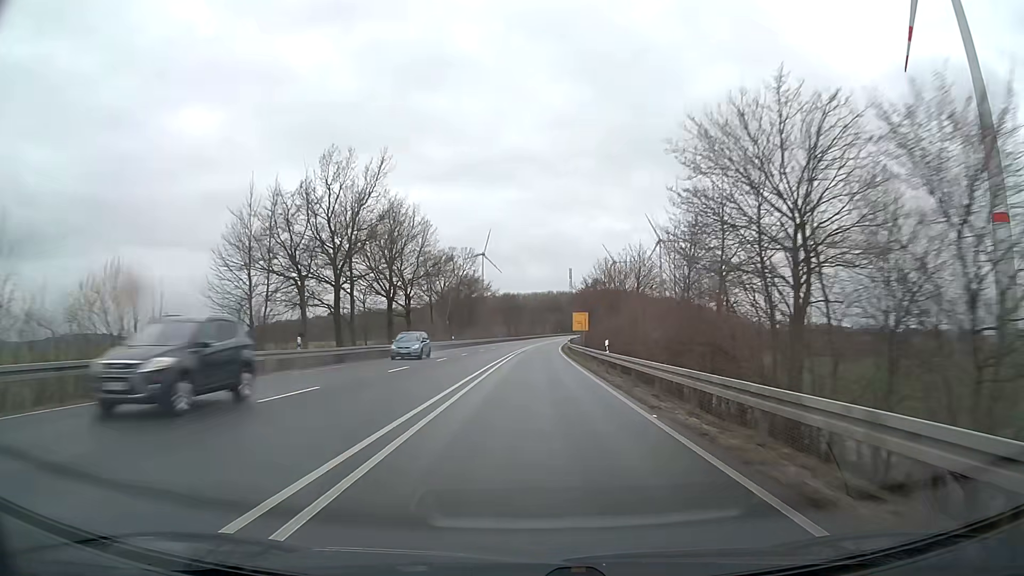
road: primary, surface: asphalt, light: Day
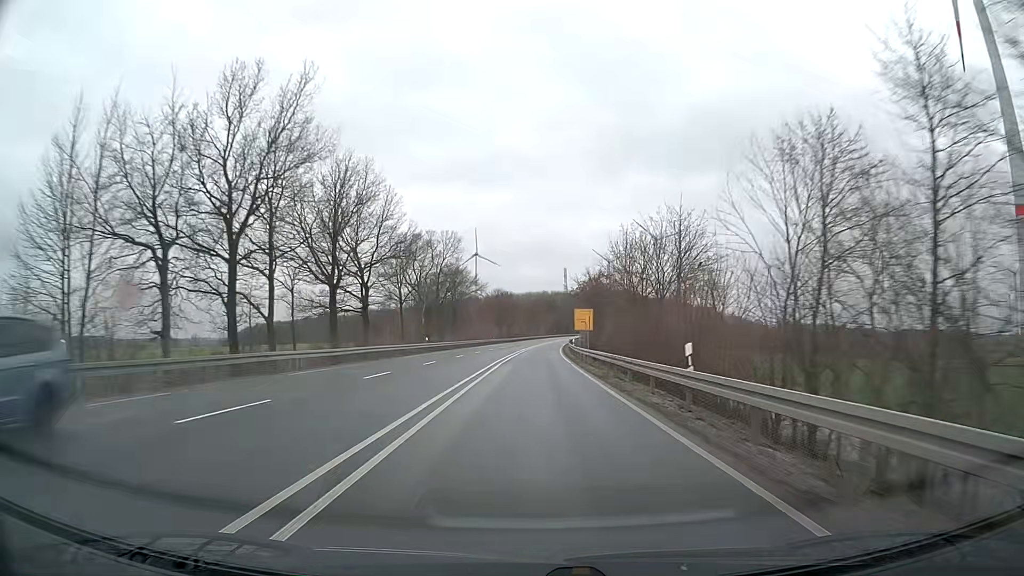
(+0.1, +15.8) m; 0°
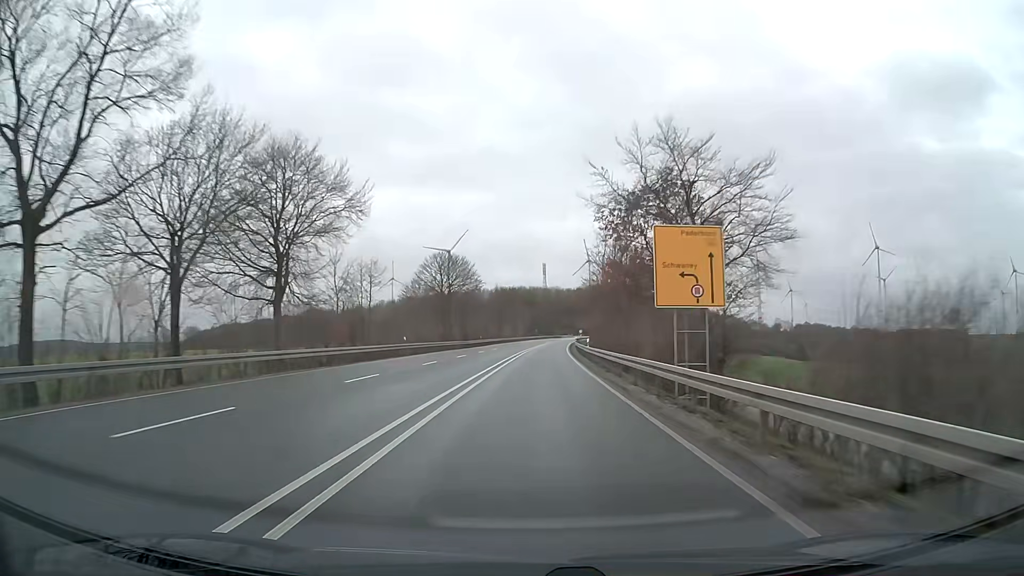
(+1.2, +63.1) m; +2°
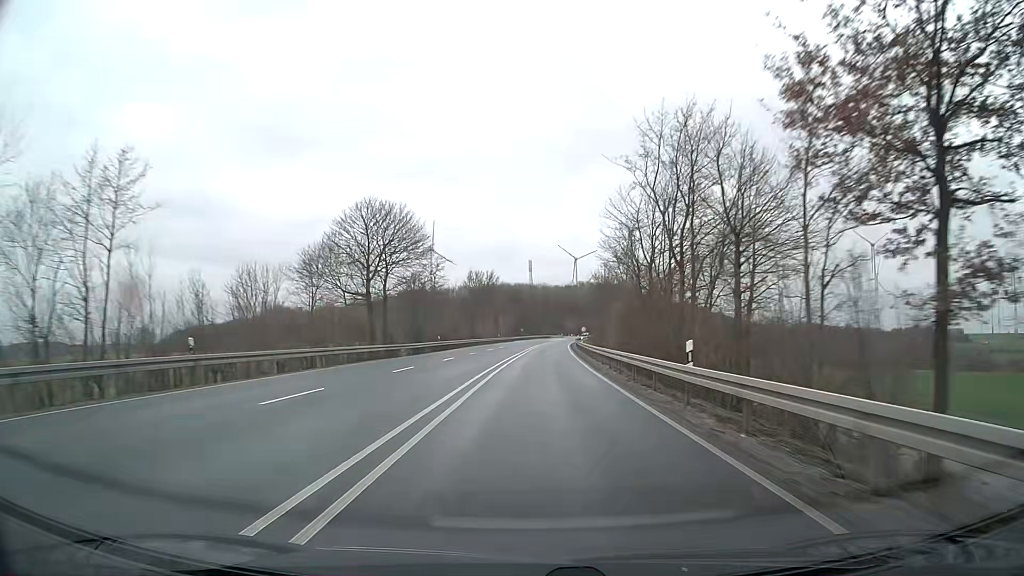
(+0.3, +30.9) m; +1°
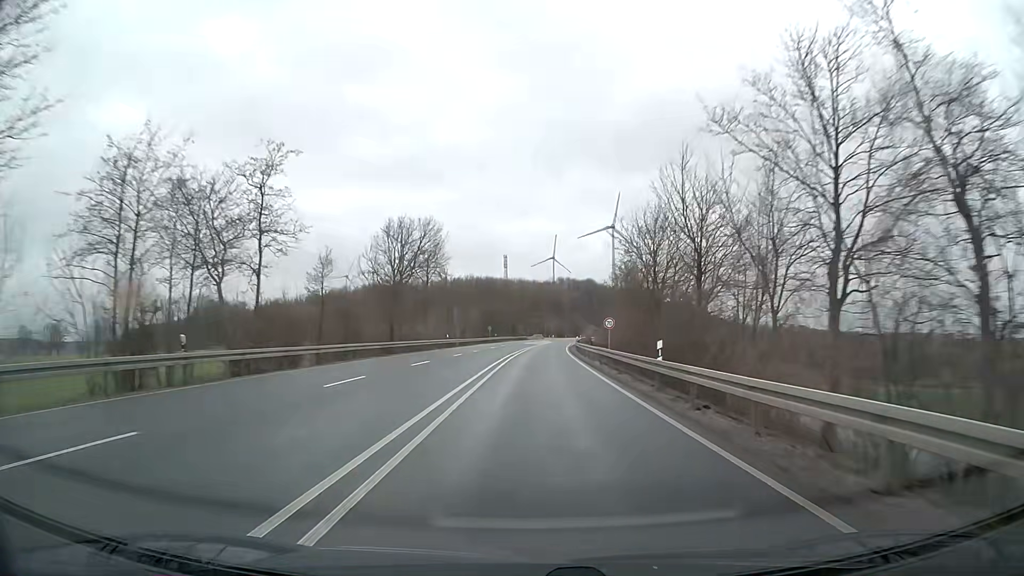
(+0.9, +44.3) m; +2°
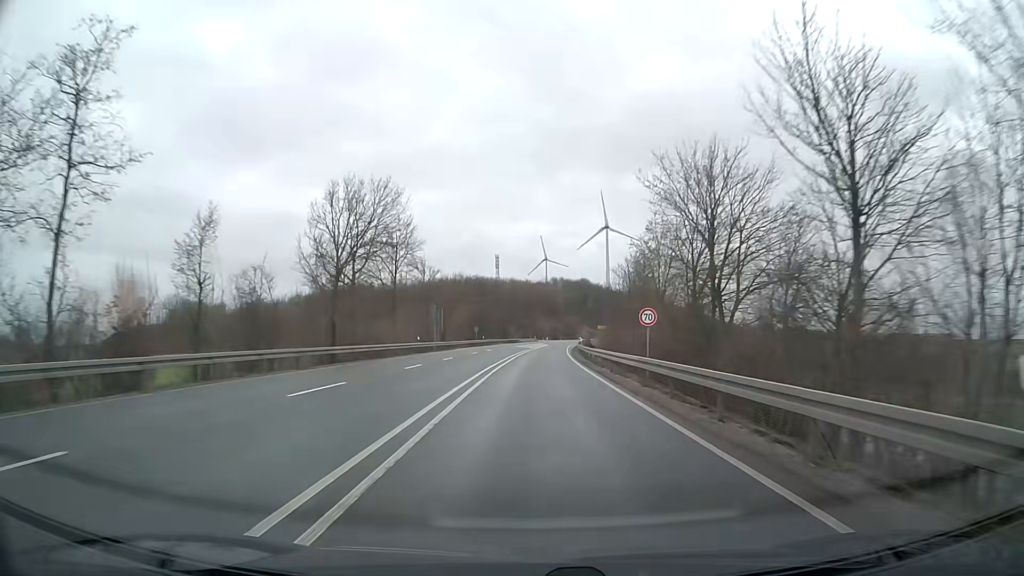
(+0.1, +14.2) m; +1°
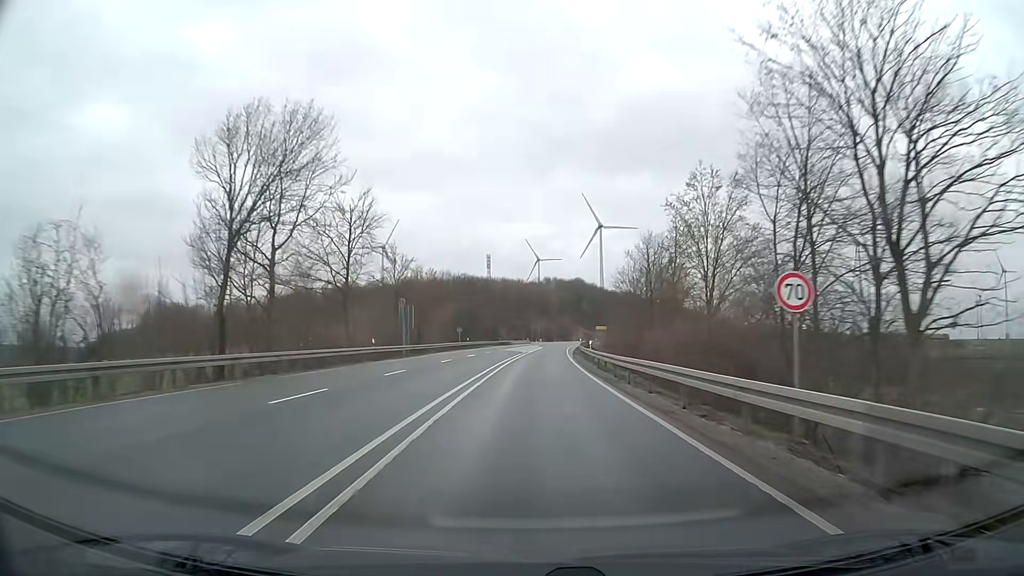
(+0.1, +14.0) m; 0°
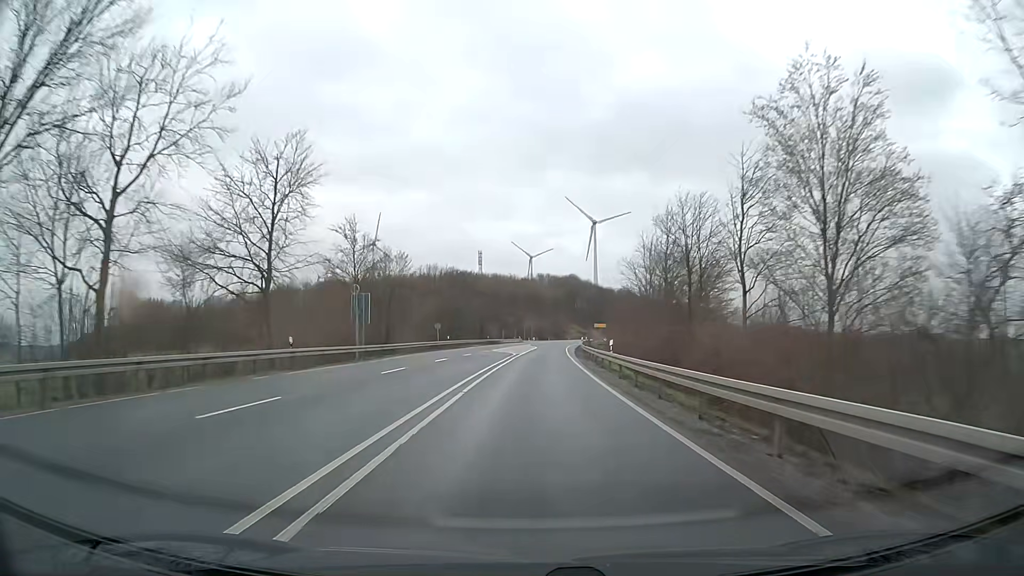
(+0.1, +13.7) m; +1°
(0, +10) (0, +20) (0, +30) (+1, +40) (+1, +50) (+1, +60) (+2, +70) (+3, +80) (+3, +90) (+4, +100) m
